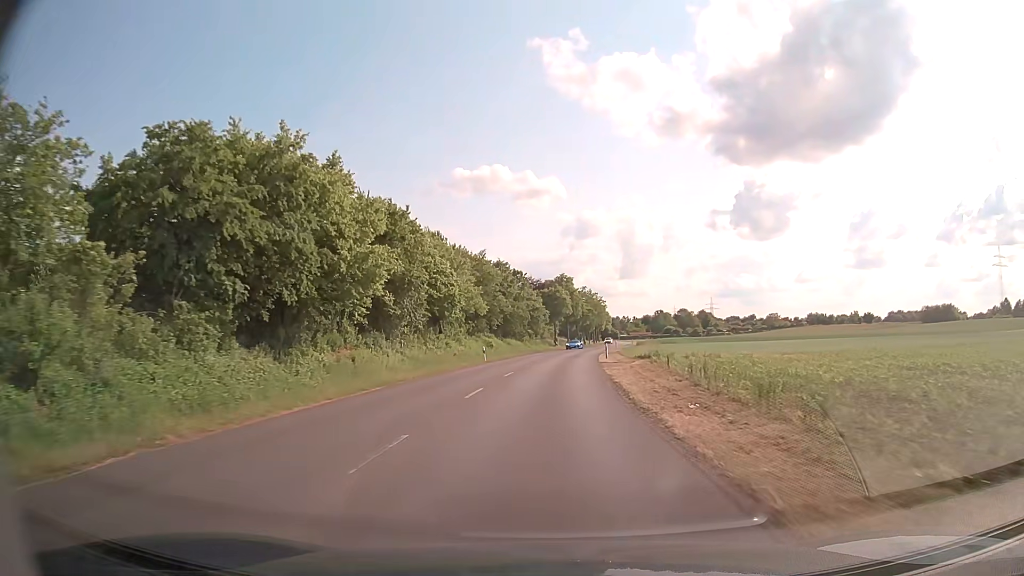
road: tertiary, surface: asphalt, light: Day
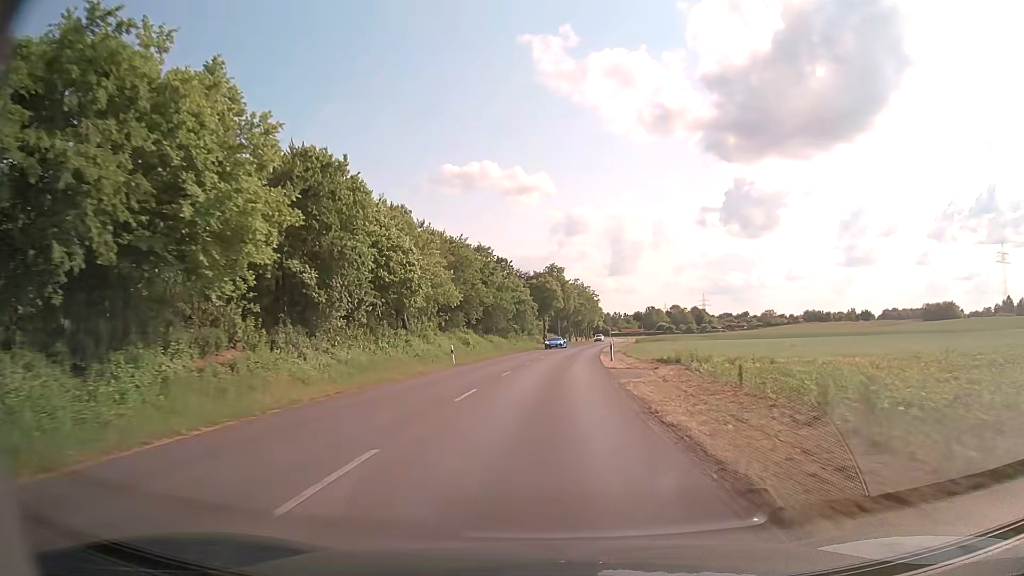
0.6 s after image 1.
(+0.1, +10.7) m; +1°
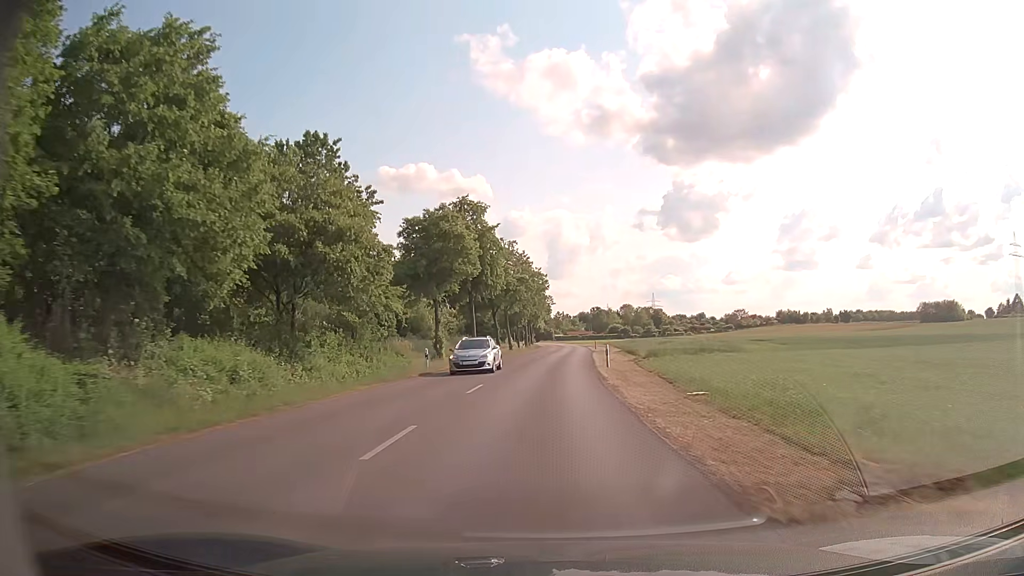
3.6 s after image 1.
(+2.4, +51.6) m; +5°
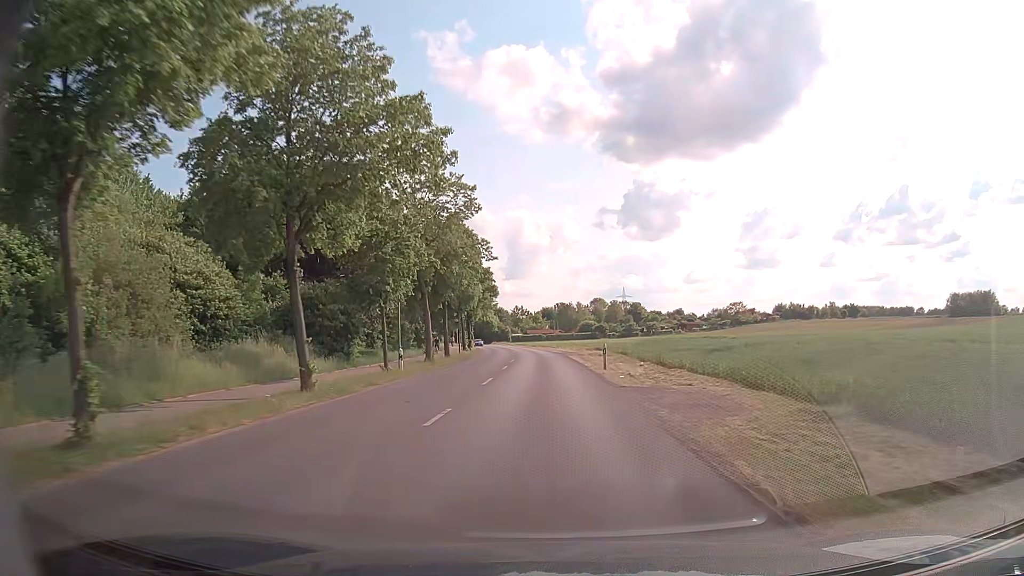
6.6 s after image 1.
(+1.6, +51.7) m; +3°
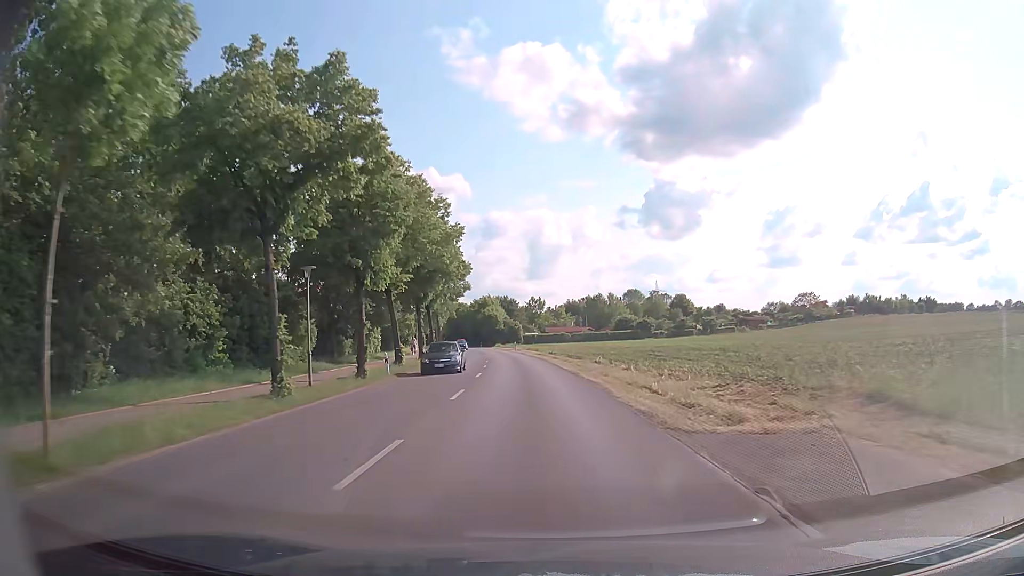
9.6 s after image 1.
(-0.4, +50.4) m; -2°
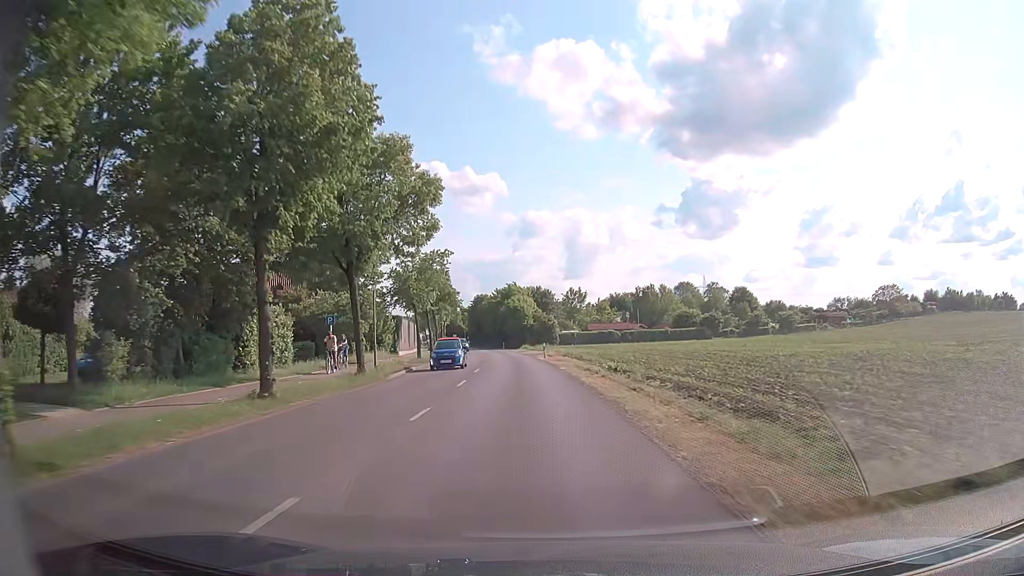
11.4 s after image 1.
(-0.8, +30.2) m; -3°
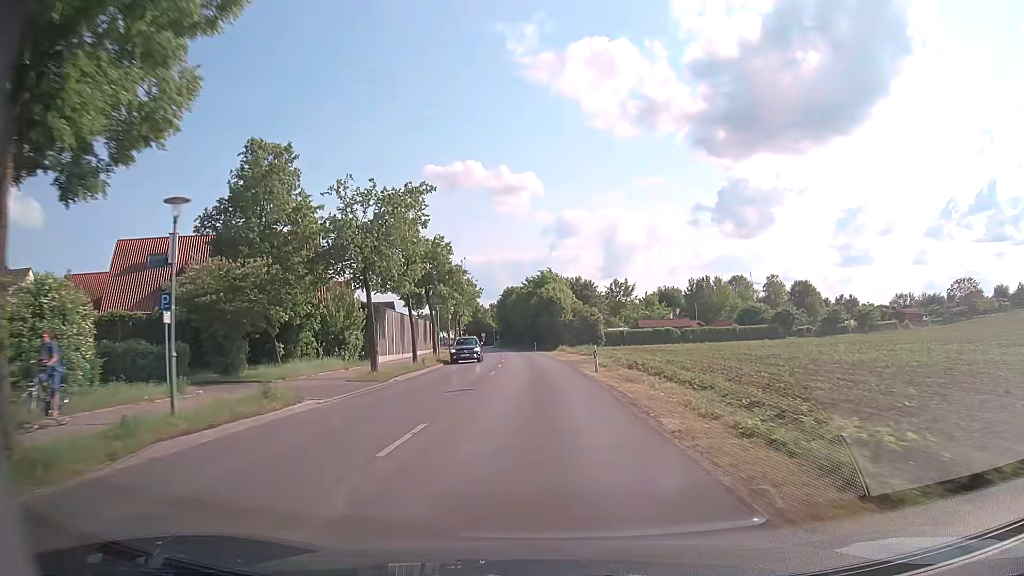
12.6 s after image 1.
(-0.5, +20.2) m; -3°
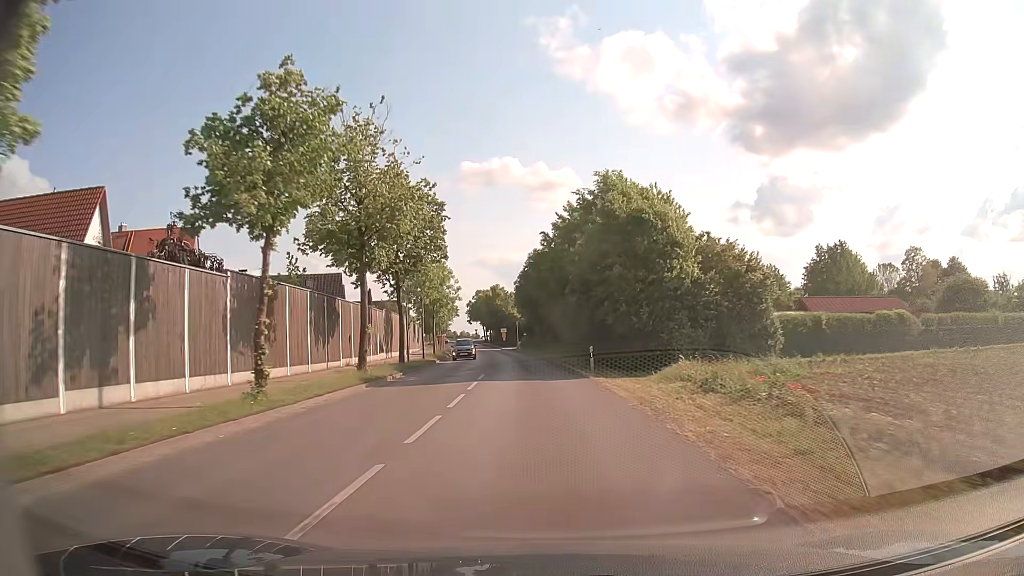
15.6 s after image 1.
(-1.4, +50.4) m; -3°
(0, +10) (0, +20) (-1, +30) (-1, +40) (-2, +50) (-3, +60) (-4, +70) (-6, +80) (-7, +90) (-9, +100) m
